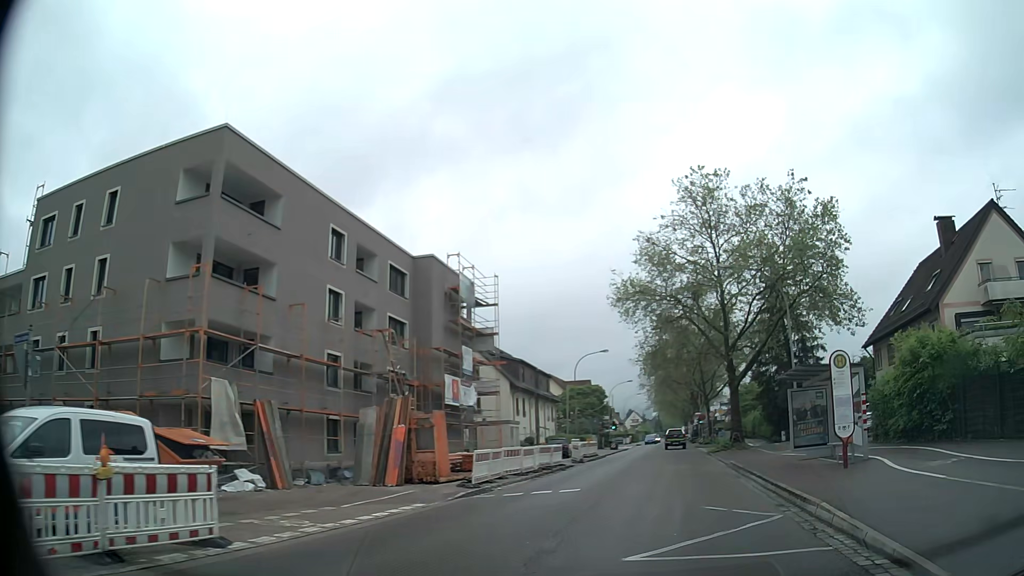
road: secondary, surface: asphalt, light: Day
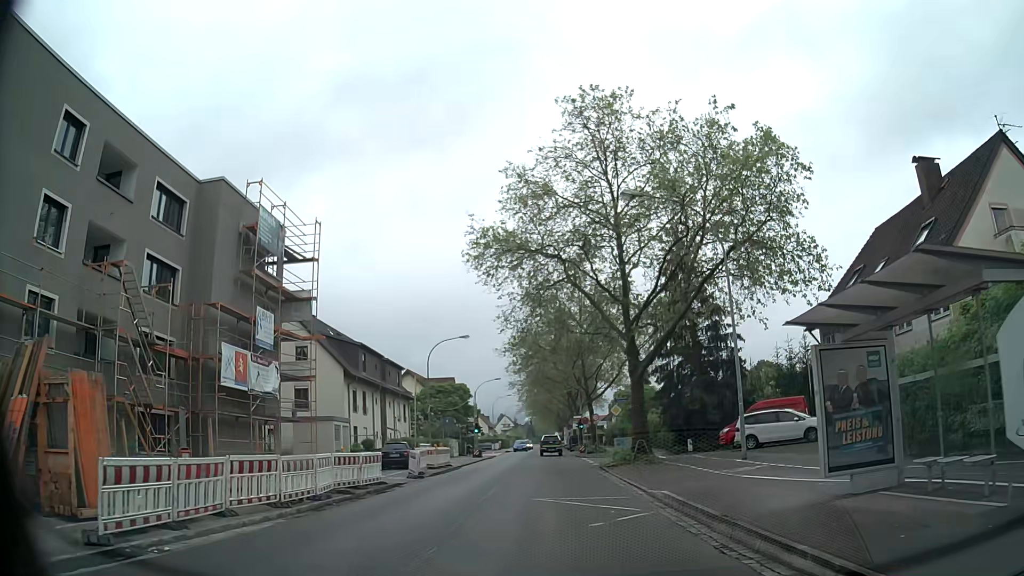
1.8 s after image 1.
(+1.8, +12.3) m; +11°
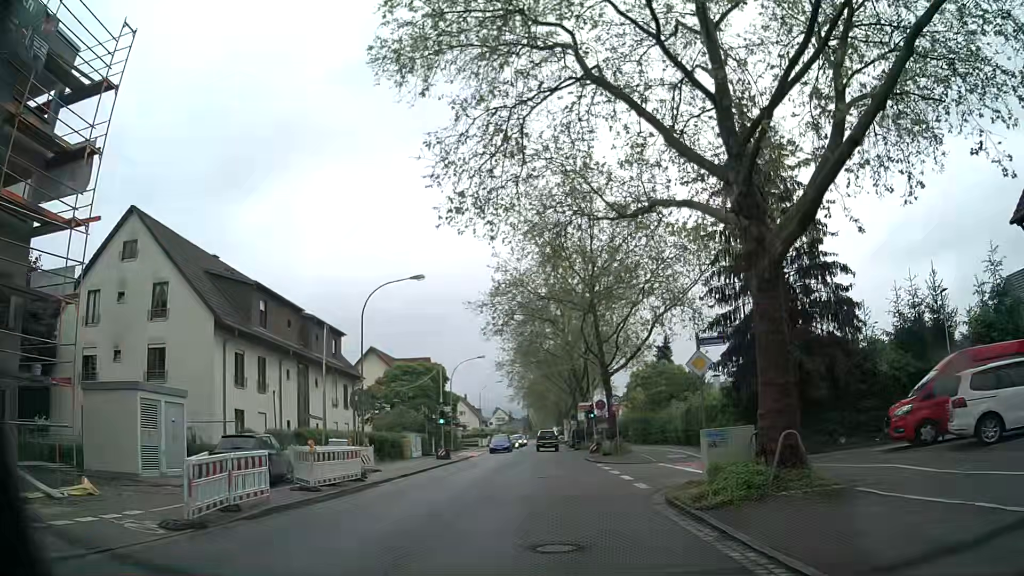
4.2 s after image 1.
(+0.1, +18.7) m; 0°
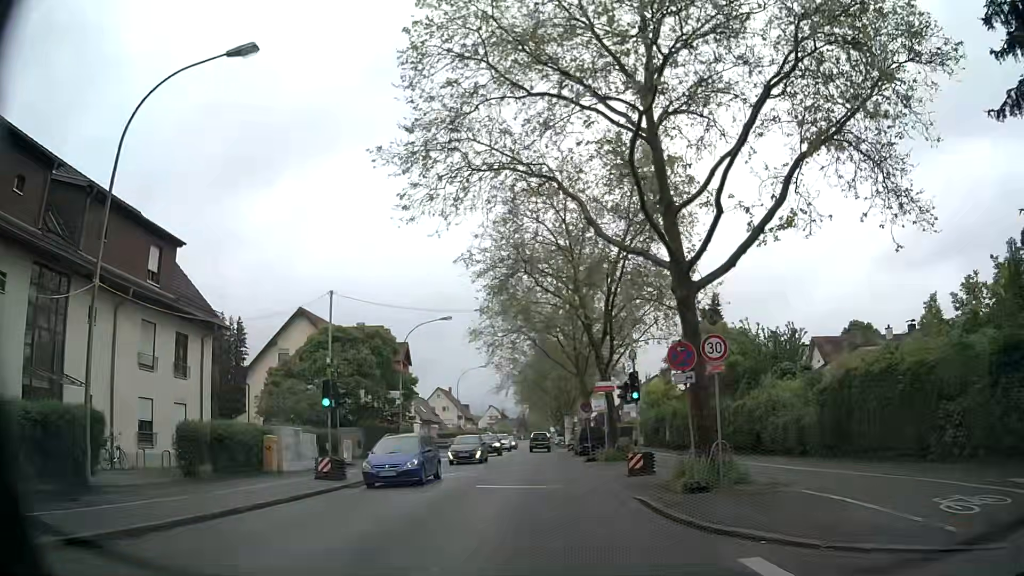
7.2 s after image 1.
(-0.1, +22.5) m; 0°
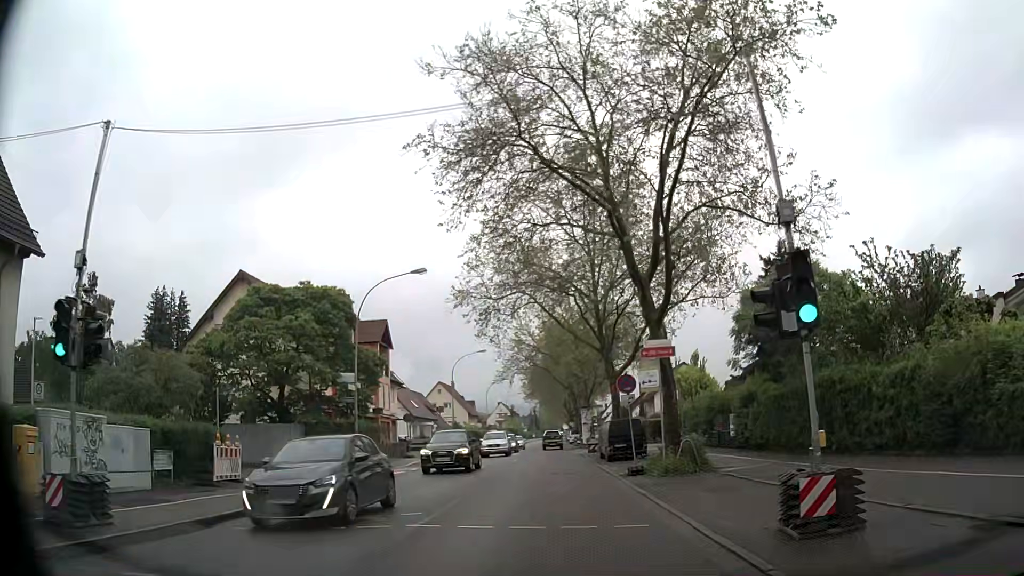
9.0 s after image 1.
(-0.2, +13.4) m; -2°
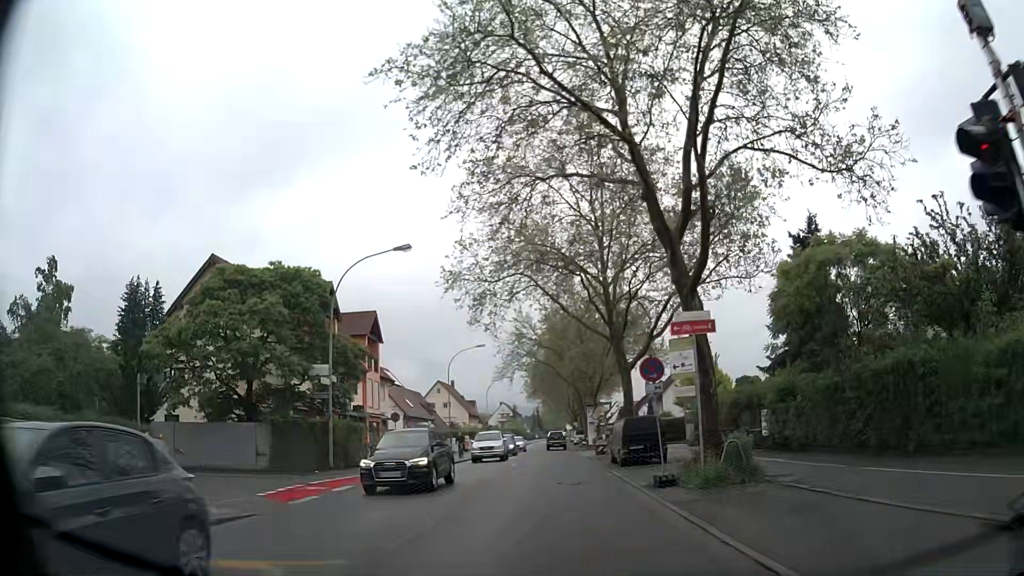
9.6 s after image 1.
(0.0, +4.5) m; +1°
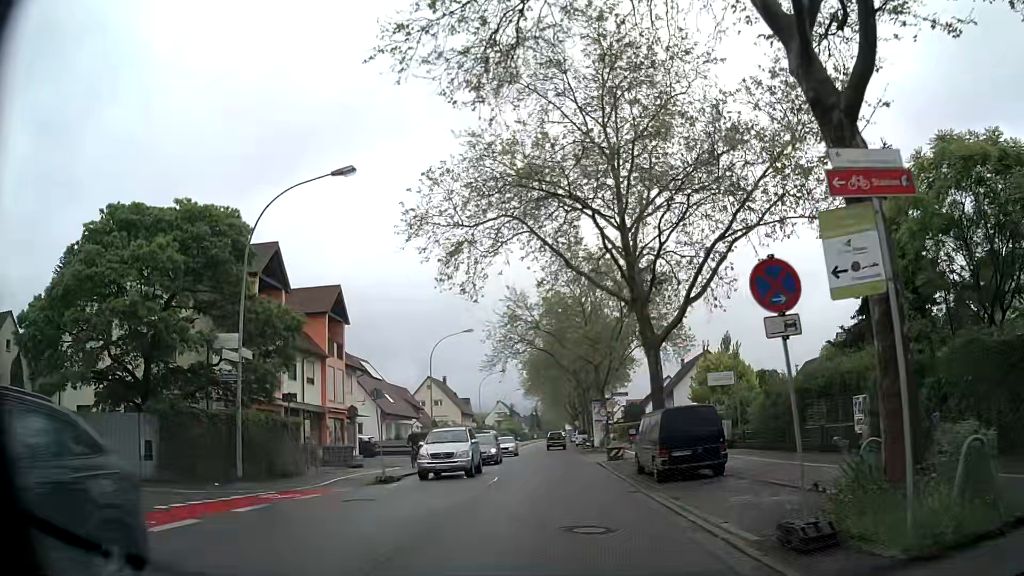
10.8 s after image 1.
(0.0, +8.9) m; 0°
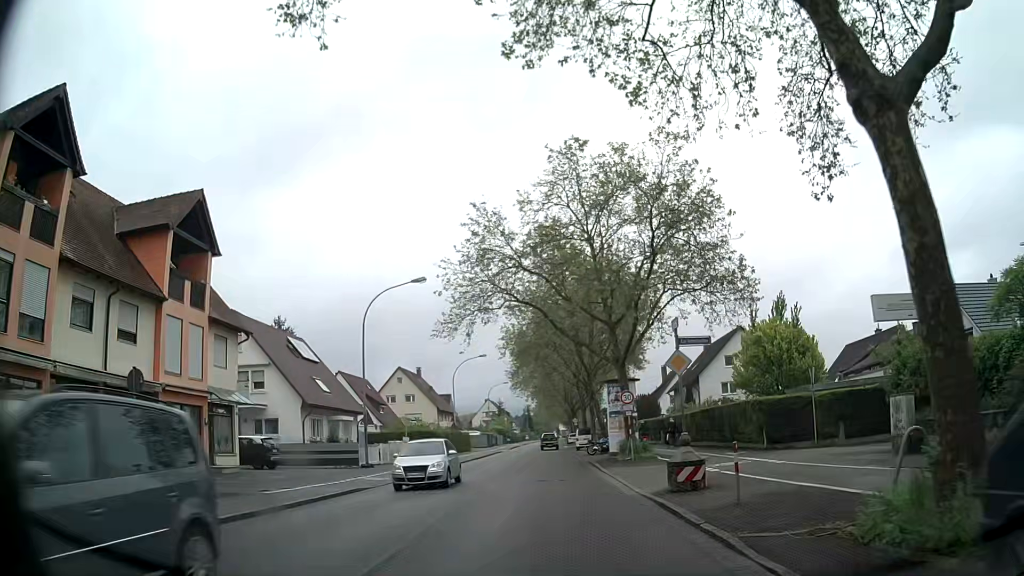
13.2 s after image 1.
(0.0, +17.9) m; +1°
(0, +10) (0, +20) (0, +30) (0, +40) (0, +50) (0, +60) (0, +70) (0, +80) (0, +90) (0, +100) m
